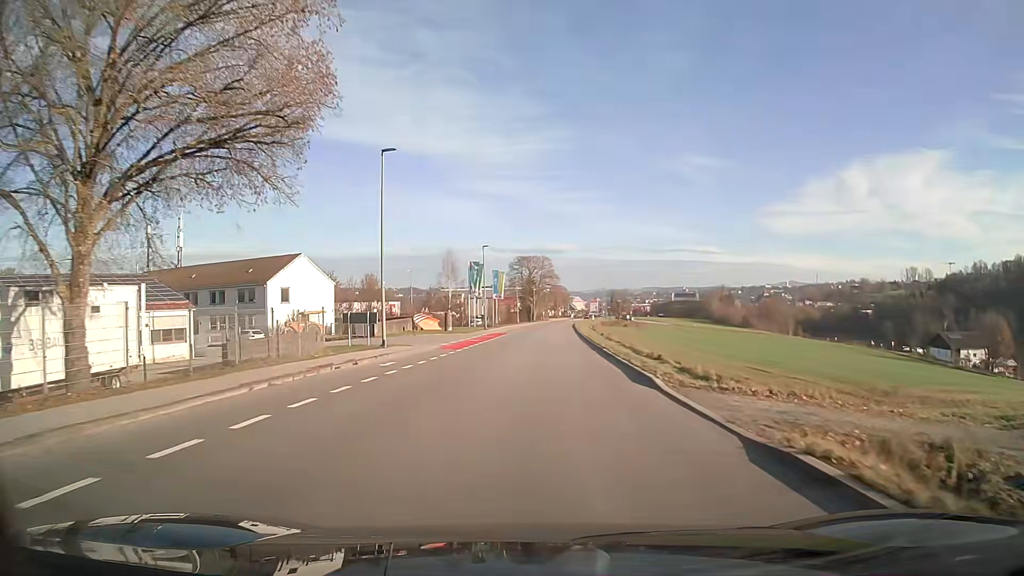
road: tertiary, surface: asphalt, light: Day
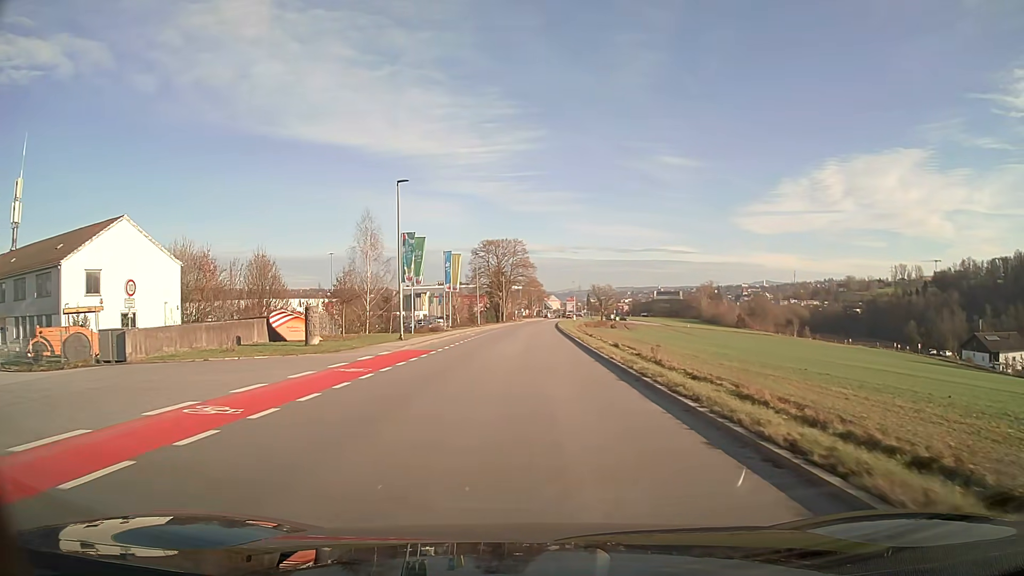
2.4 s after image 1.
(+0.6, +31.4) m; +2°
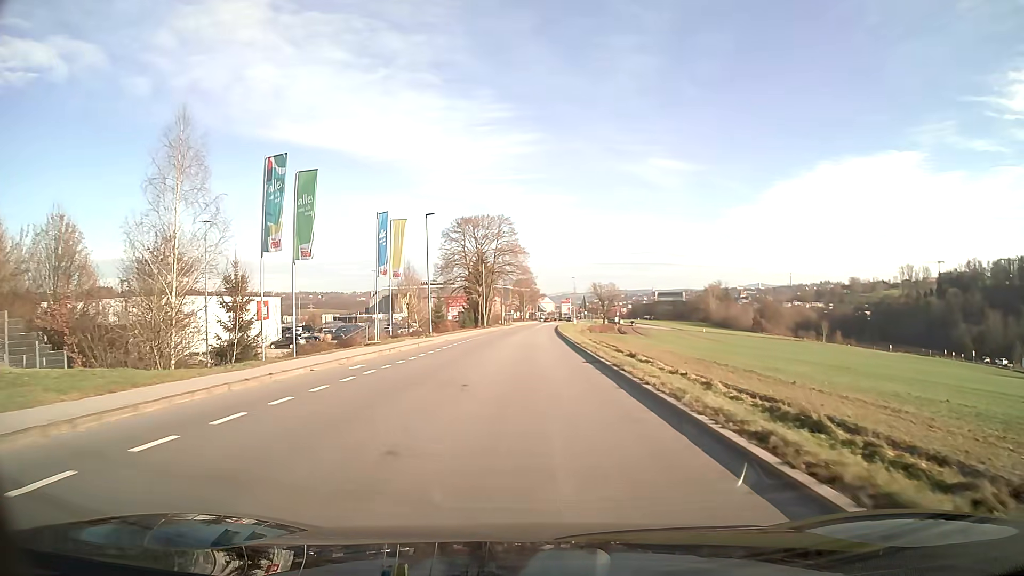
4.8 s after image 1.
(+0.2, +30.7) m; 0°
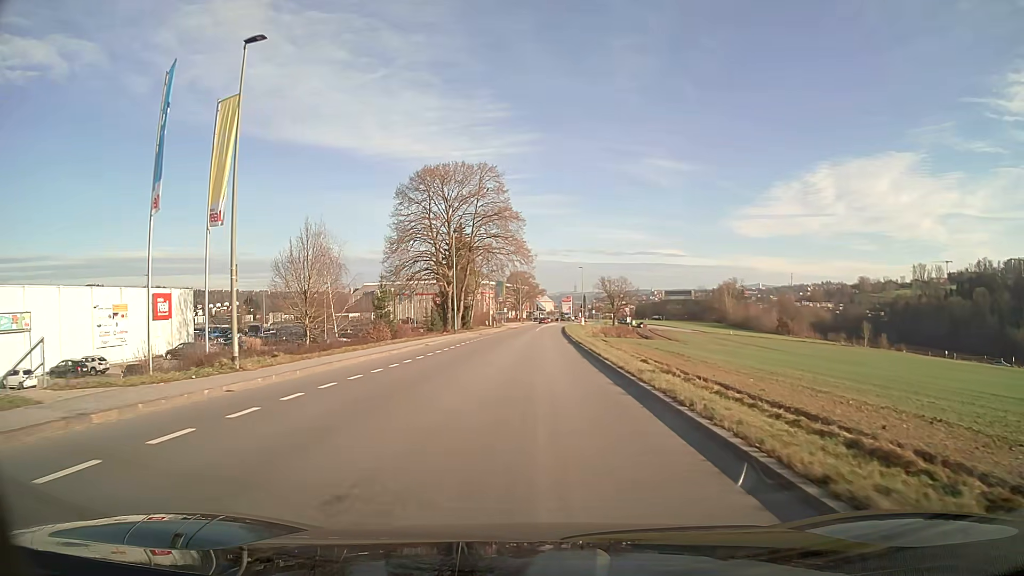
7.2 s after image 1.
(0.0, +29.7) m; 0°
